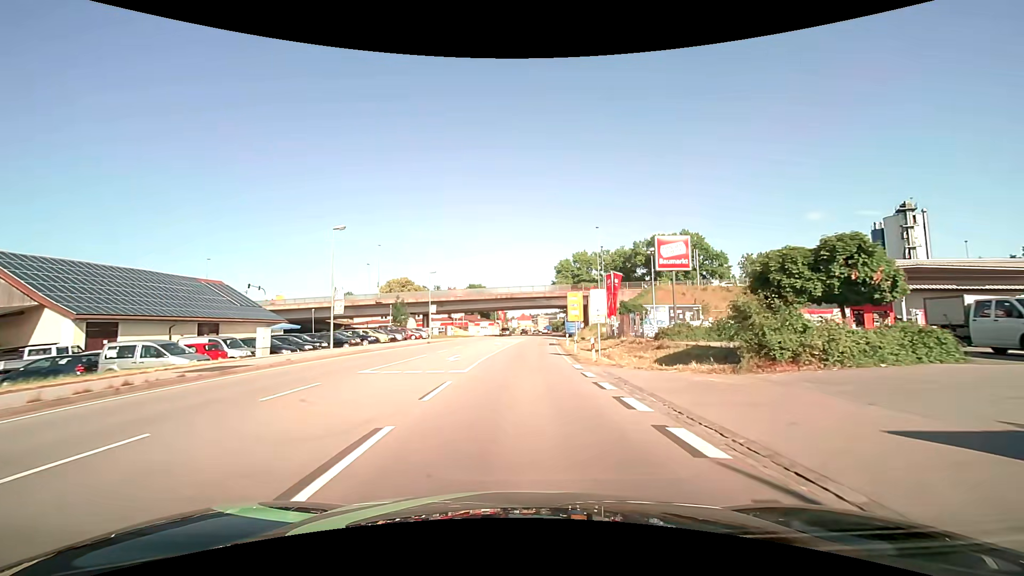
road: primary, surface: asphalt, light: Day
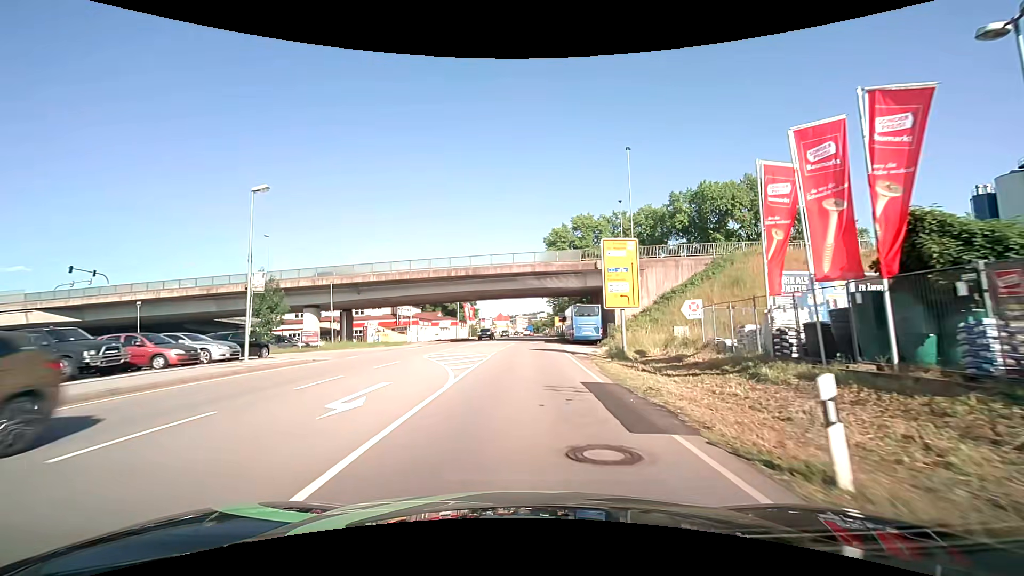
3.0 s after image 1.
(+0.7, +35.6) m; +2°
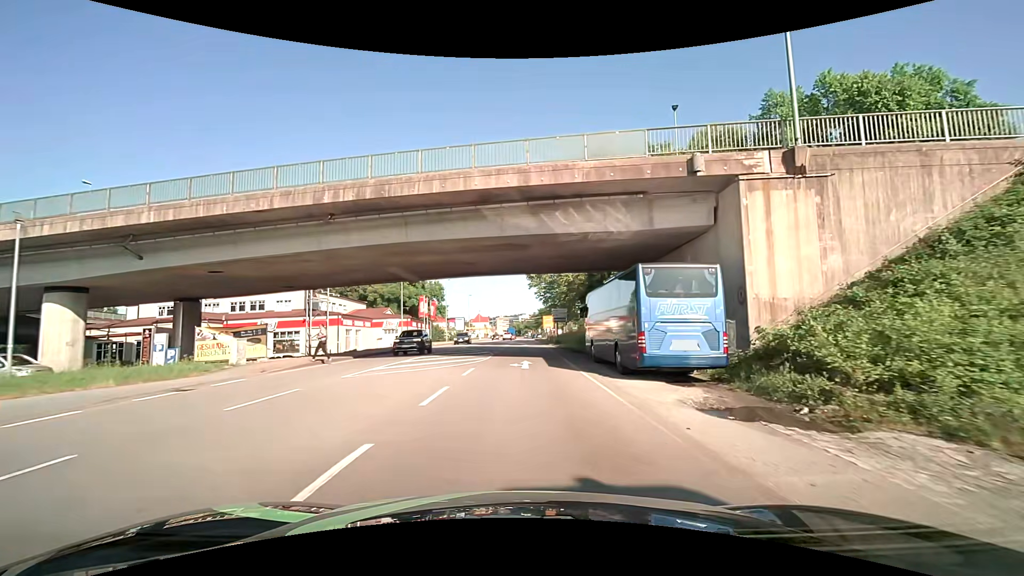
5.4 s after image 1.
(+0.5, +27.8) m; +2°
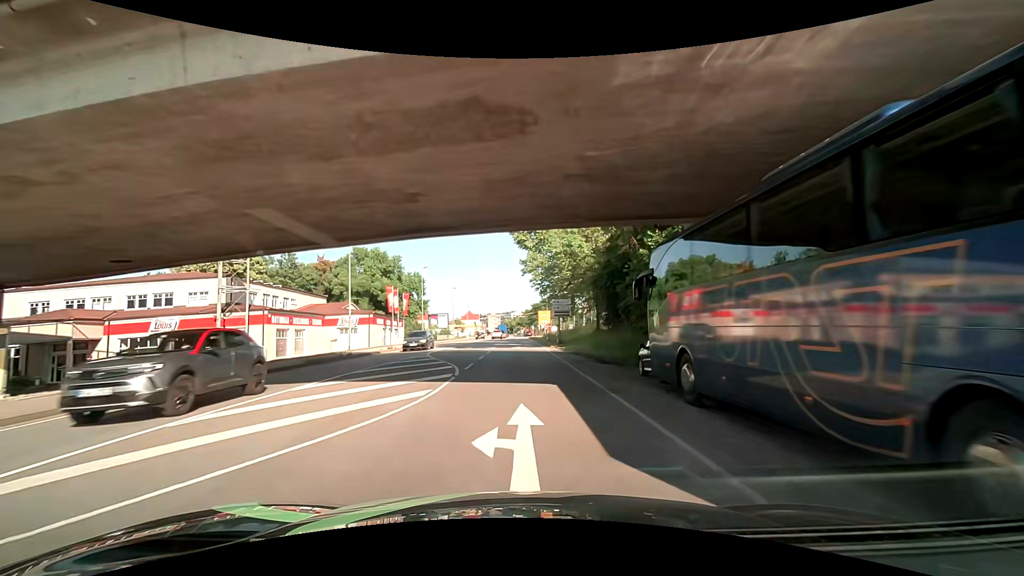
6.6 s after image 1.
(+0.2, +13.9) m; +1°
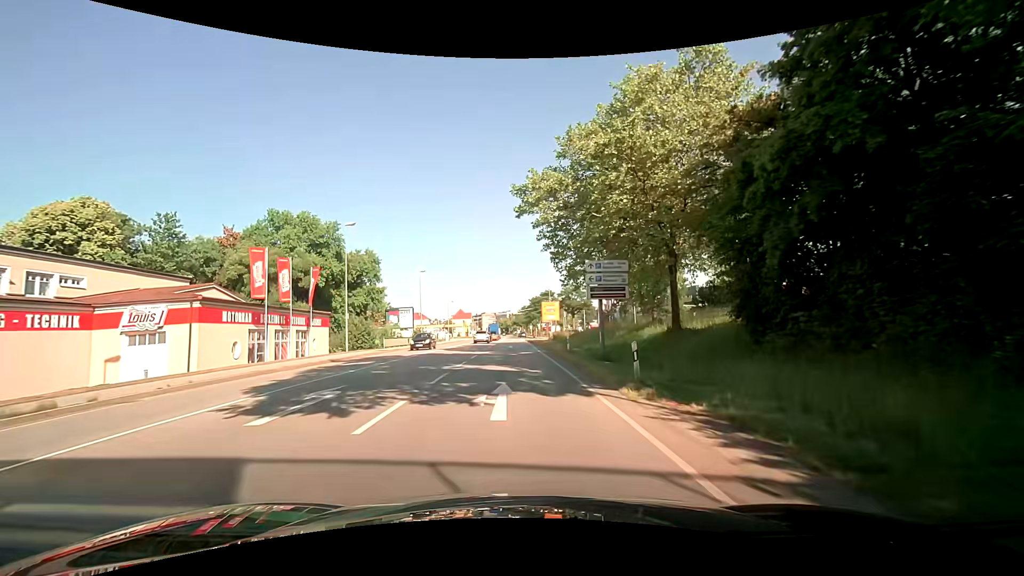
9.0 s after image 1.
(-0.6, +28.4) m; 0°
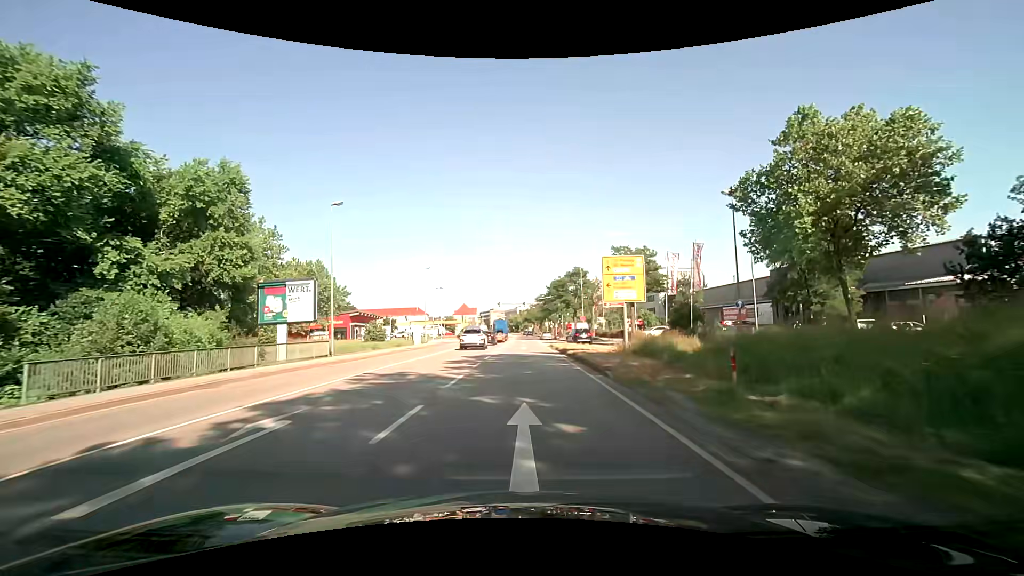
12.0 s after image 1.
(-0.3, +36.6) m; -1°
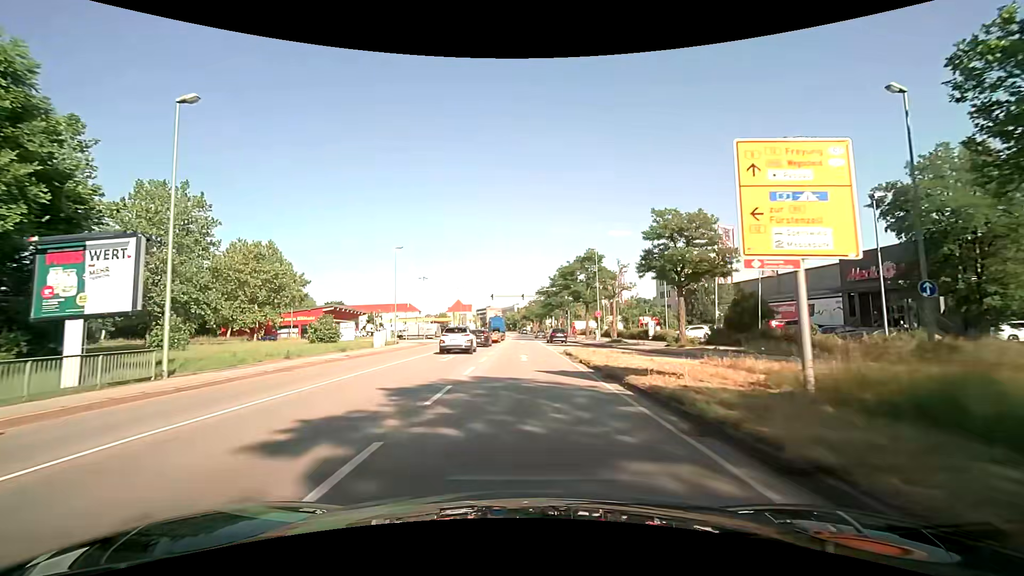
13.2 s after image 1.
(+0.1, +15.0) m; 0°
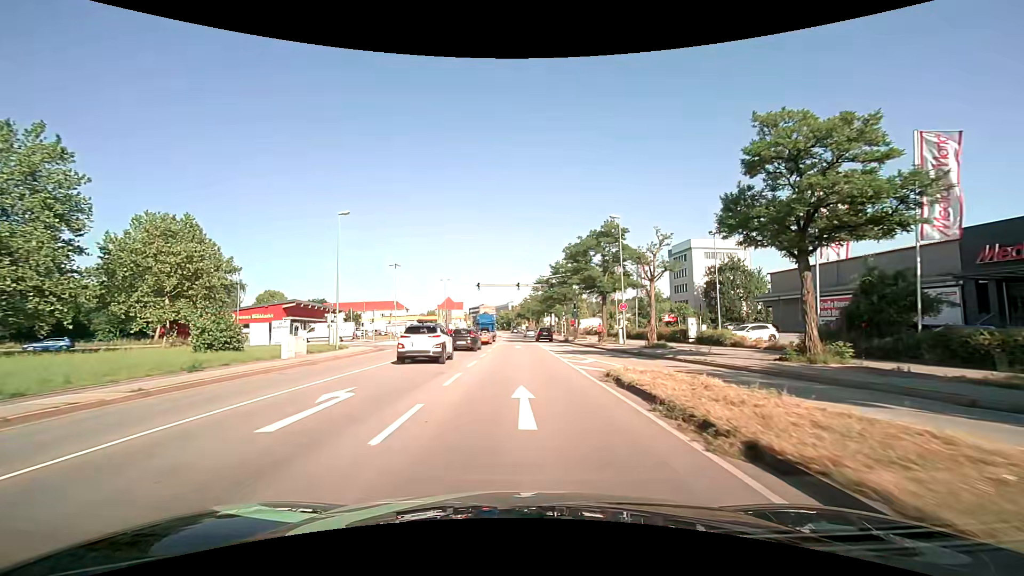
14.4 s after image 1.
(+0.1, +15.2) m; +1°
(0, +10) (0, +20) (0, +30) (0, +40) (0, +50) (0, +60) (0, +70) (0, +80) (0, +90) (0, +100) m
